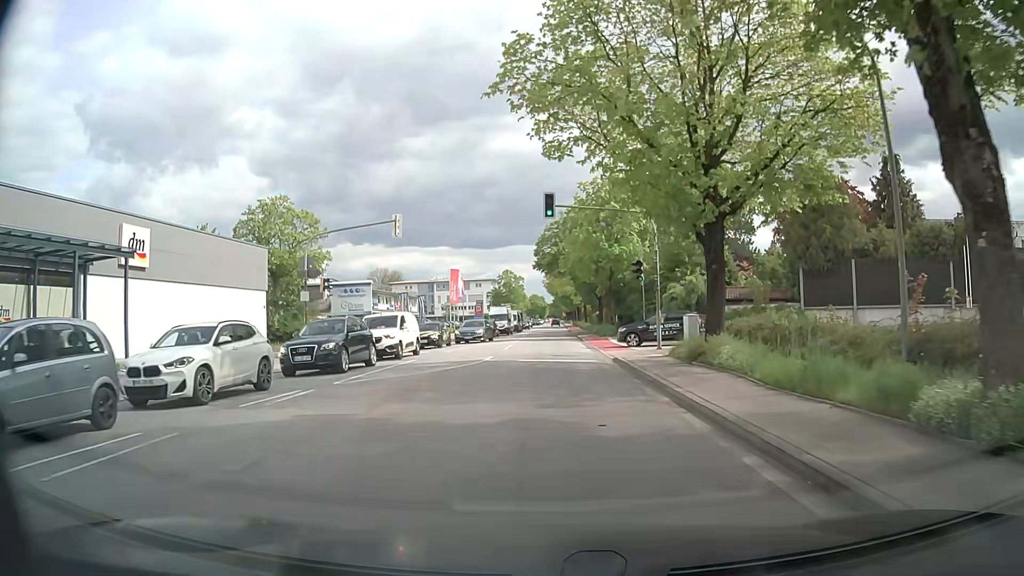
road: secondary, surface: asphalt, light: Day
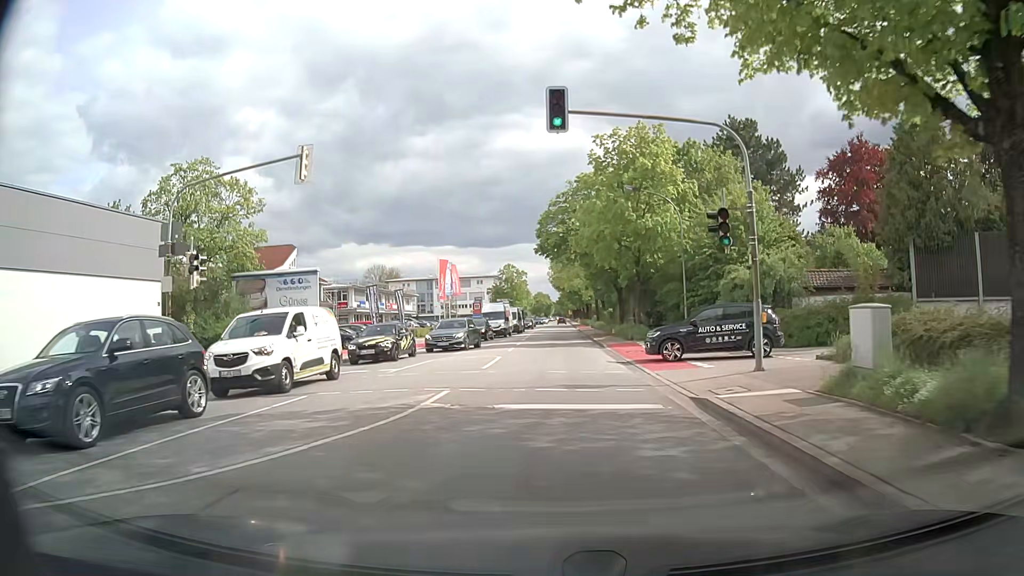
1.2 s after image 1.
(0.0, +11.7) m; 0°
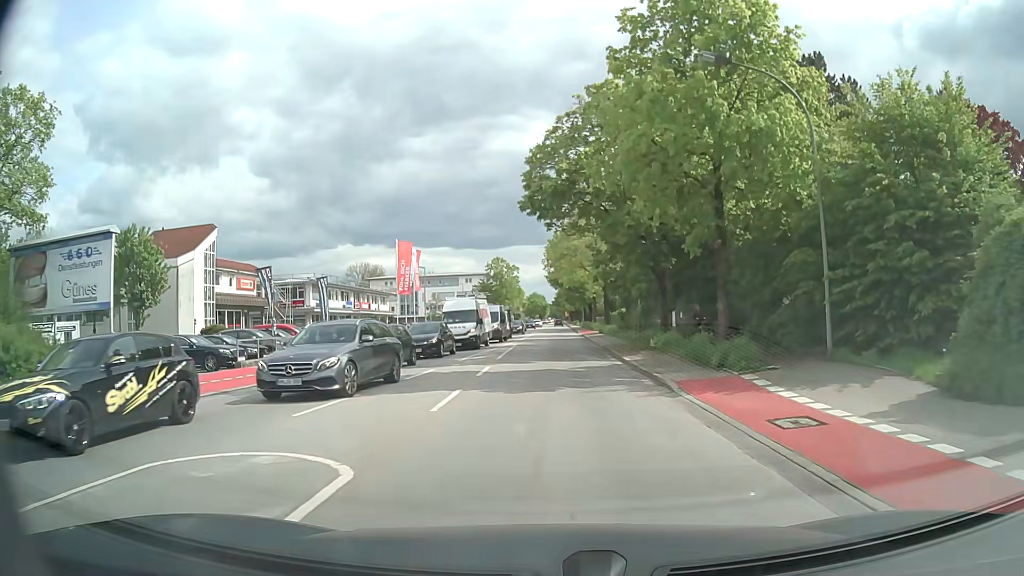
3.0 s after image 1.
(0.0, +17.4) m; 0°
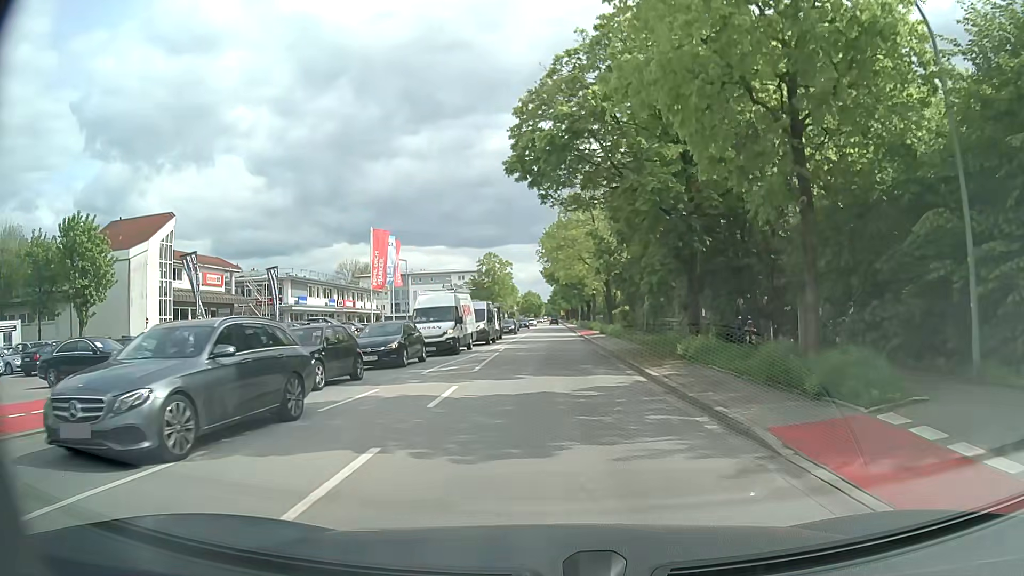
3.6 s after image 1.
(0.0, +6.2) m; +1°
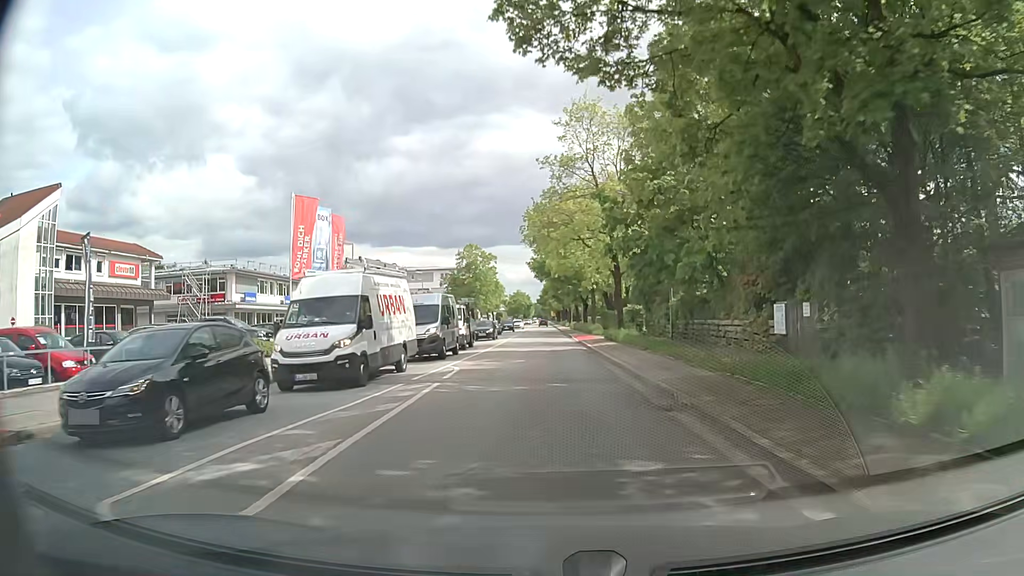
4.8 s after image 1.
(+0.1, +13.1) m; +1°
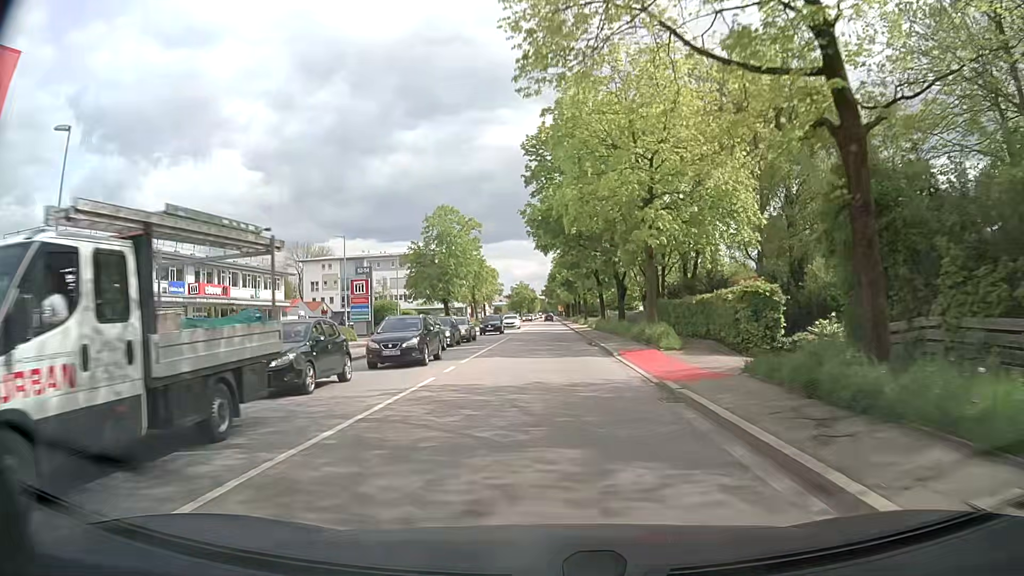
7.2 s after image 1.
(-0.2, +28.7) m; 0°
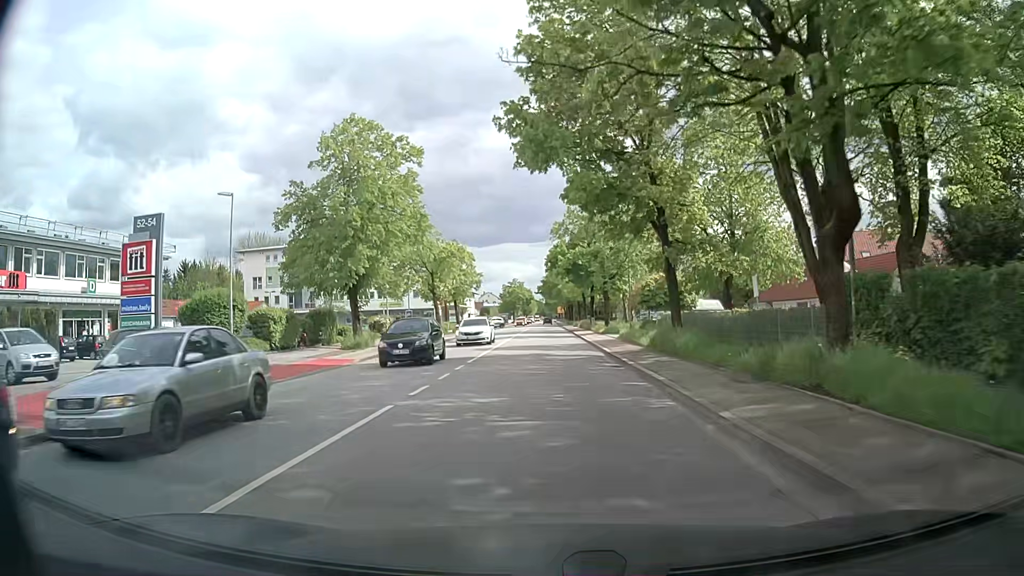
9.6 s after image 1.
(-0.3, +29.6) m; 0°
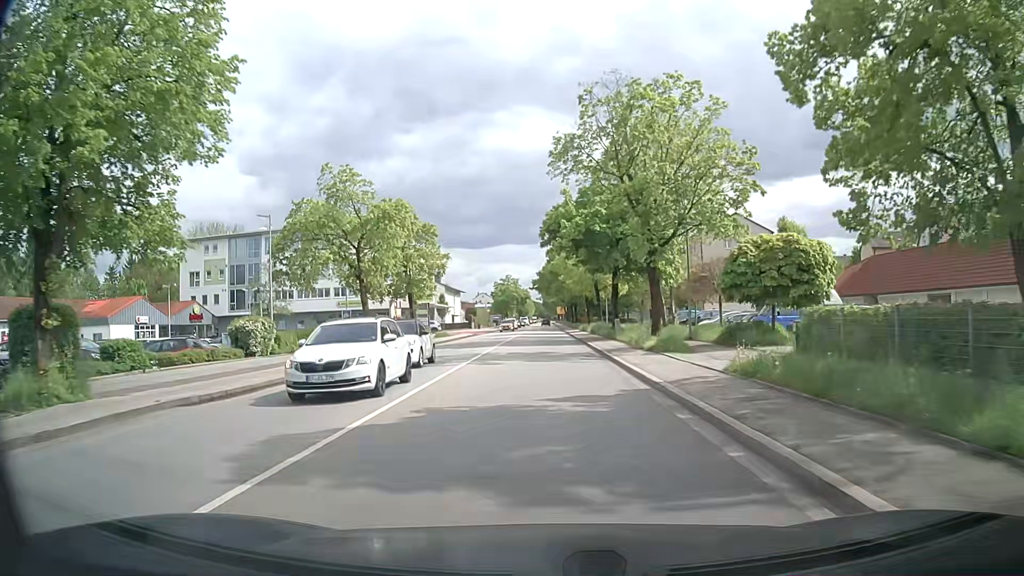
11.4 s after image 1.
(-0.1, +22.5) m; 0°
